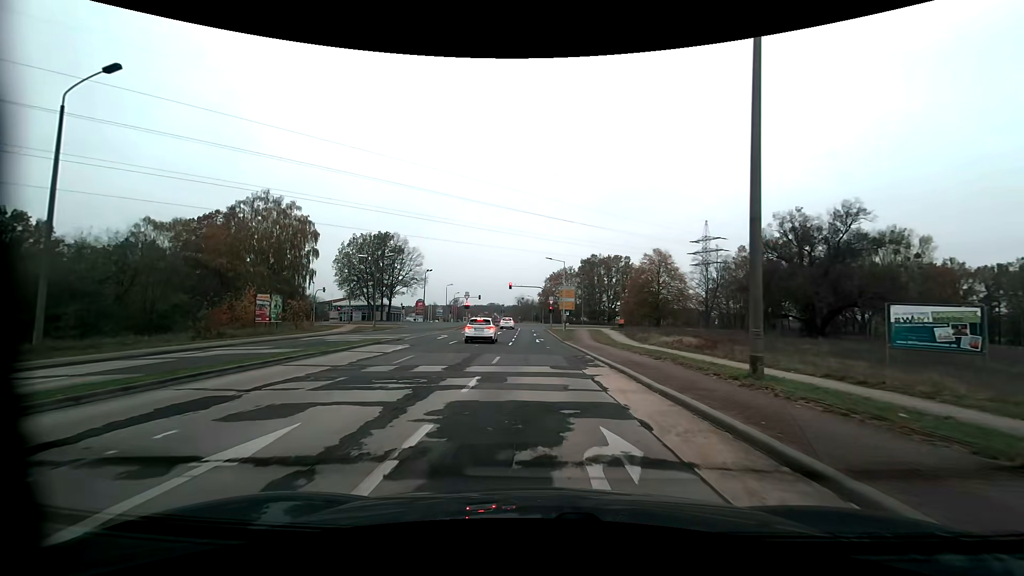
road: tertiary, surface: asphalt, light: Day
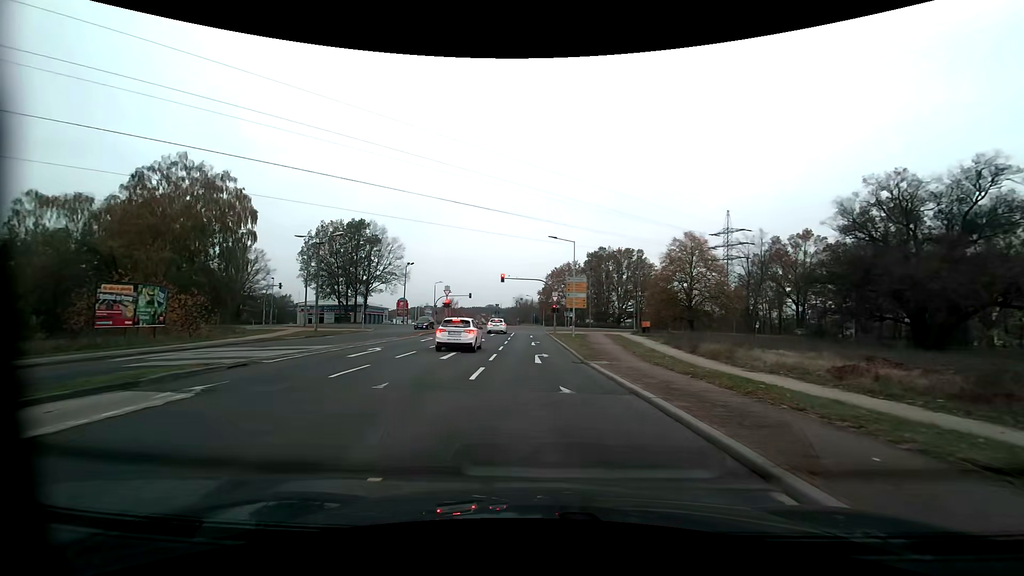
(0.0, +15.7) m; 0°
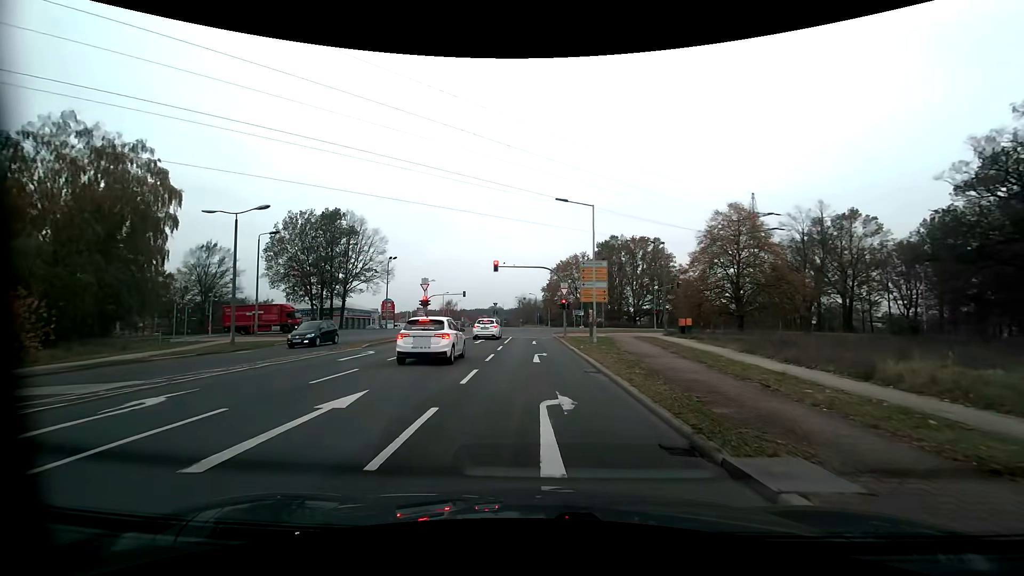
(-0.1, +12.6) m; 0°
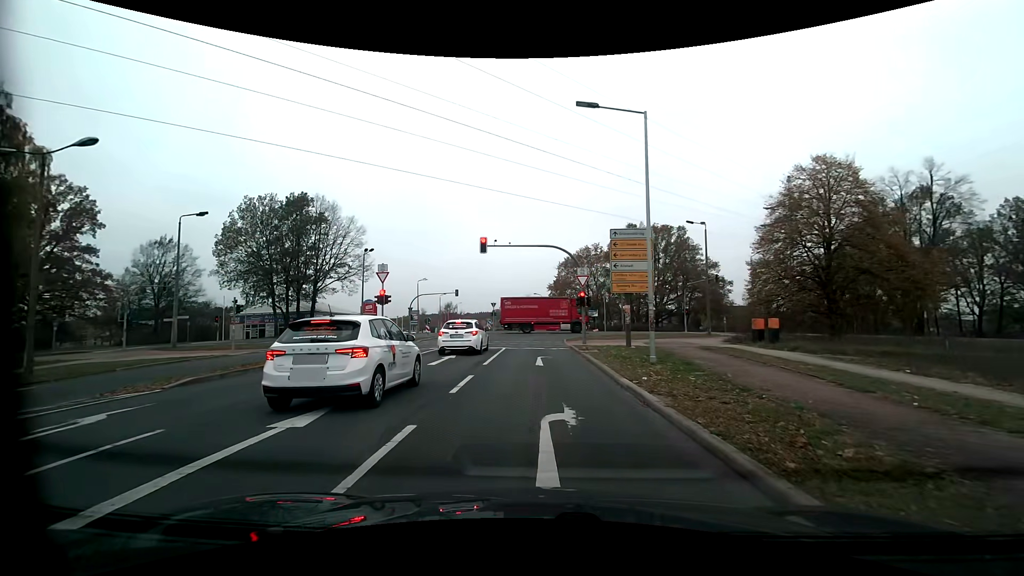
(-0.1, +13.1) m; -1°
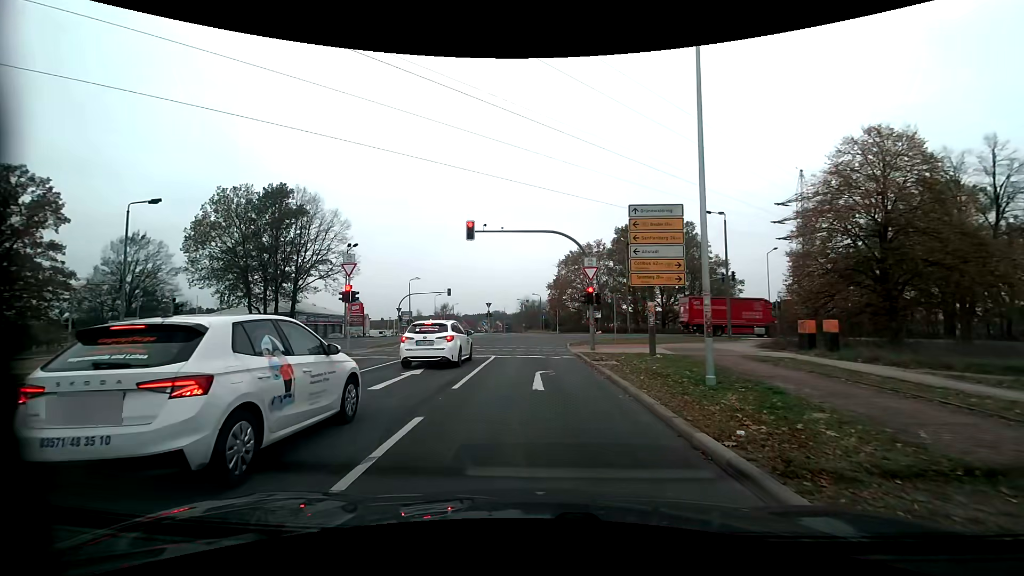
(0.0, +5.2) m; 0°
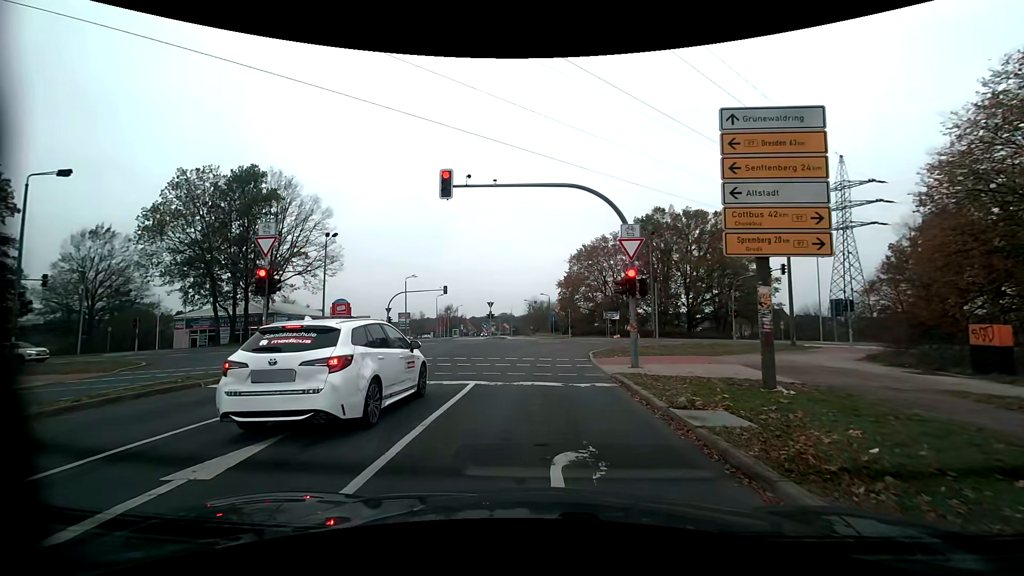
(-0.1, +8.5) m; 0°
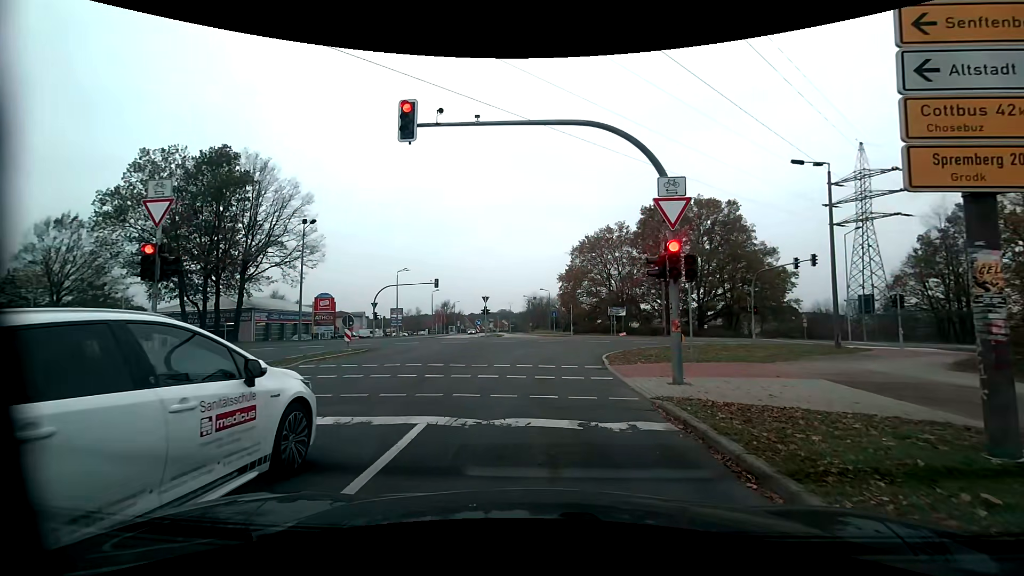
(0.0, +4.7) m; -1°
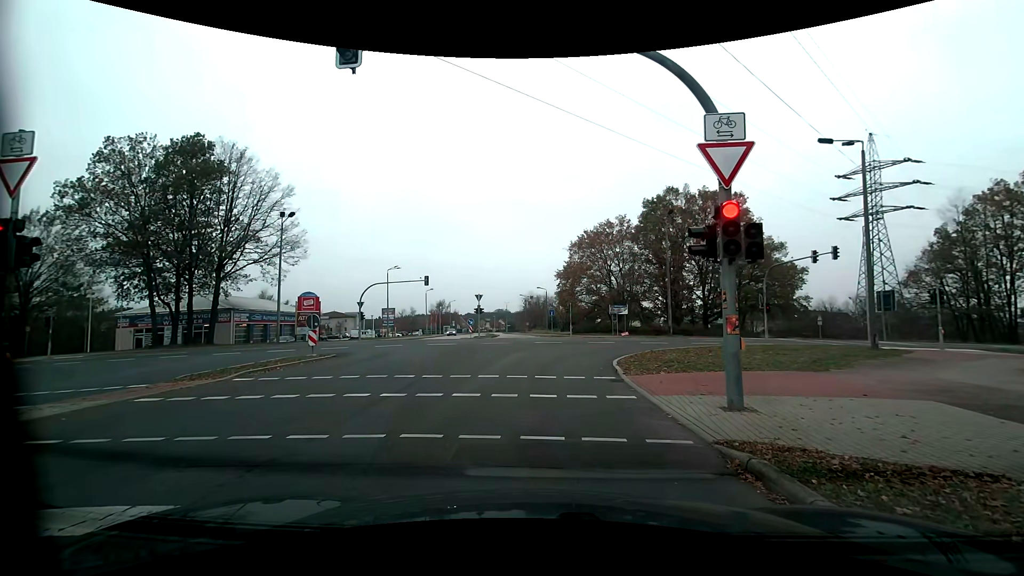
(0.0, +3.1) m; 0°
(0, +10) (+1, +20) (+5, +29) (+14, +34) (+24, +35) (+34, +36) (+44, +37) (+53, +39) (+63, +40) (+73, +41) m
